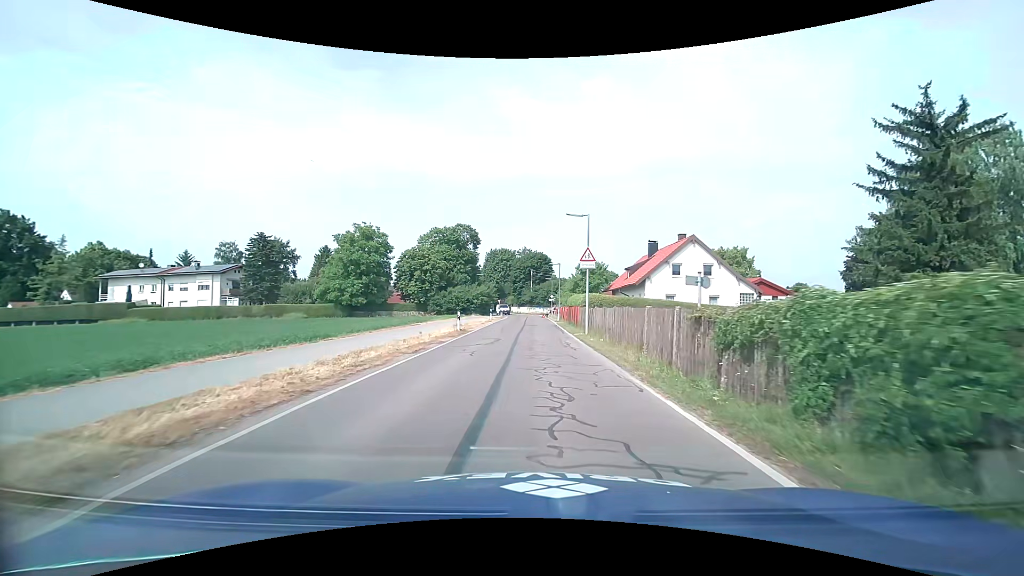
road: tertiary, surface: asphalt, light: Day
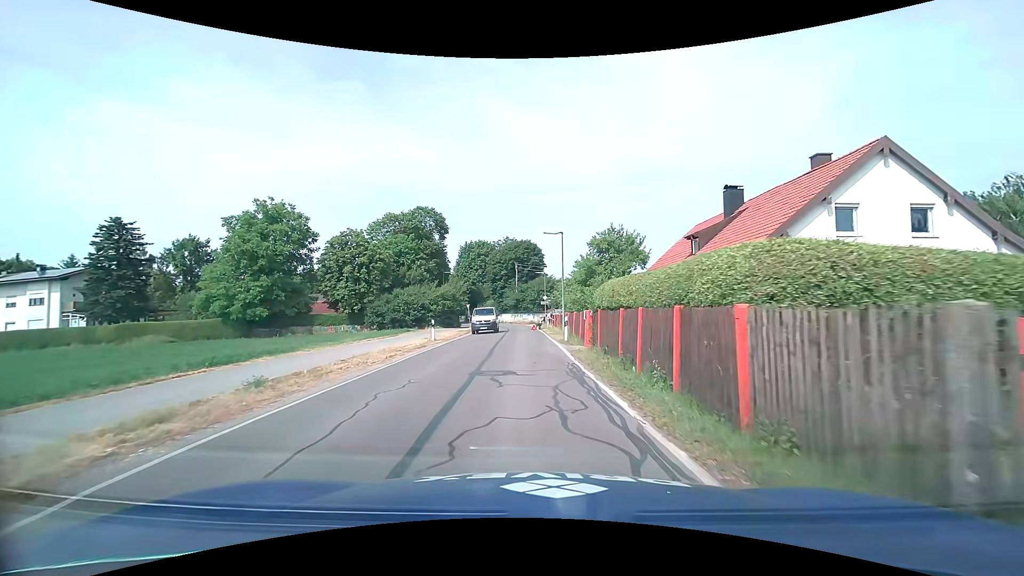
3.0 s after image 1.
(+0.5, +25.2) m; +1°
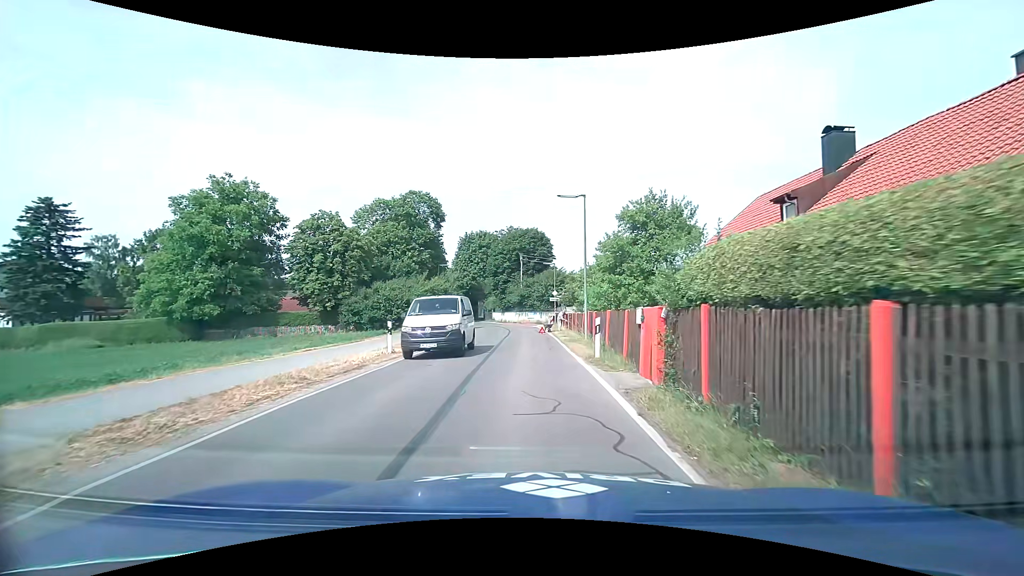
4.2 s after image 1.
(-0.1, +9.3) m; 0°
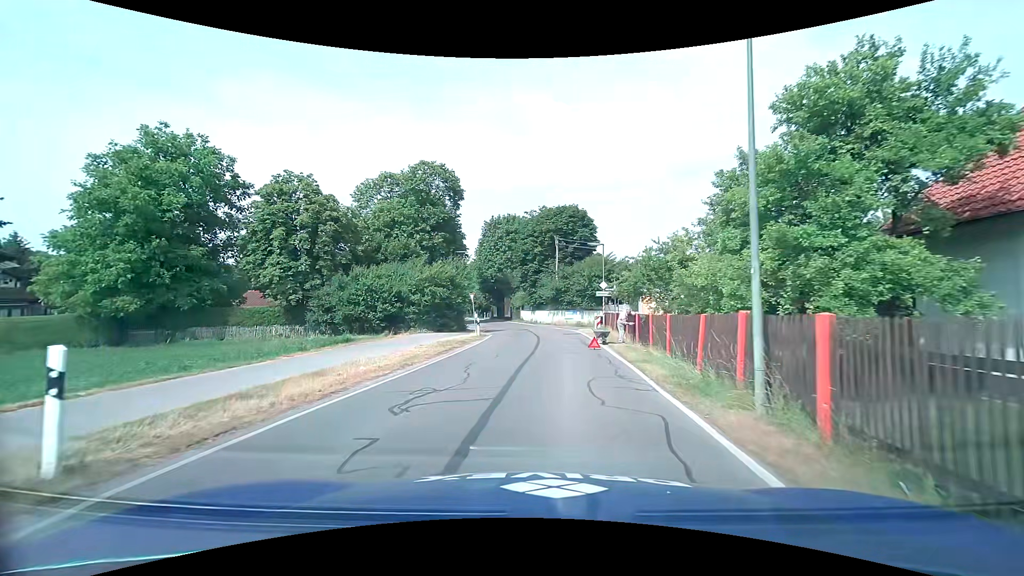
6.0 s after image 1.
(-0.4, +13.4) m; -4°
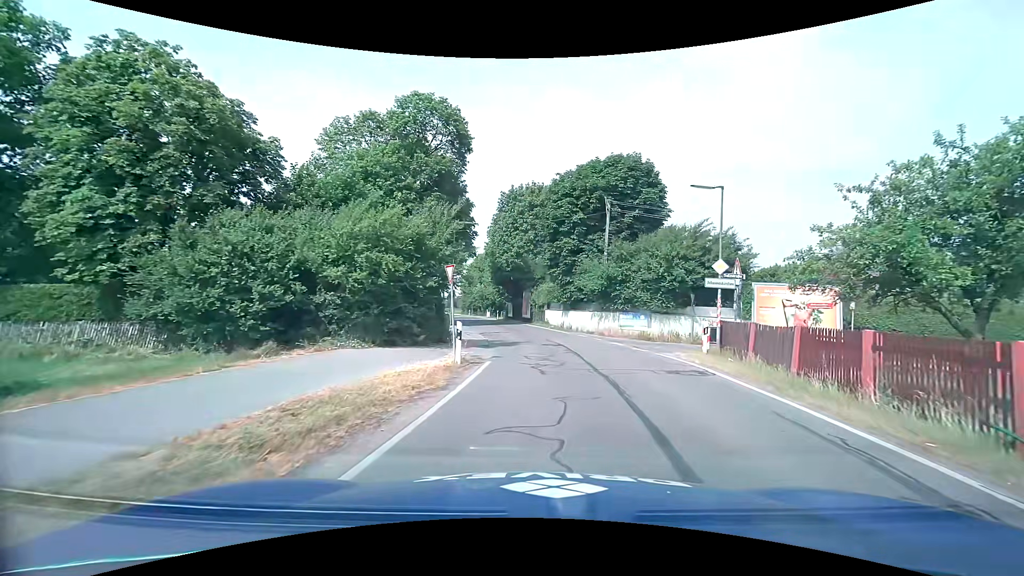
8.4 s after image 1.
(-0.9, +17.4) m; -2°
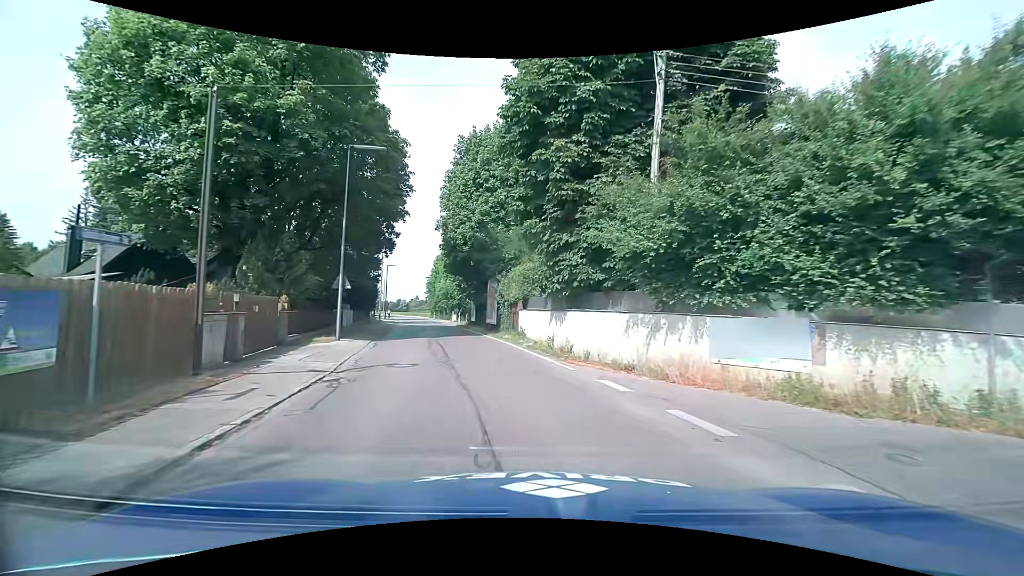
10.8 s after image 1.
(+1.1, +18.9) m; +2°
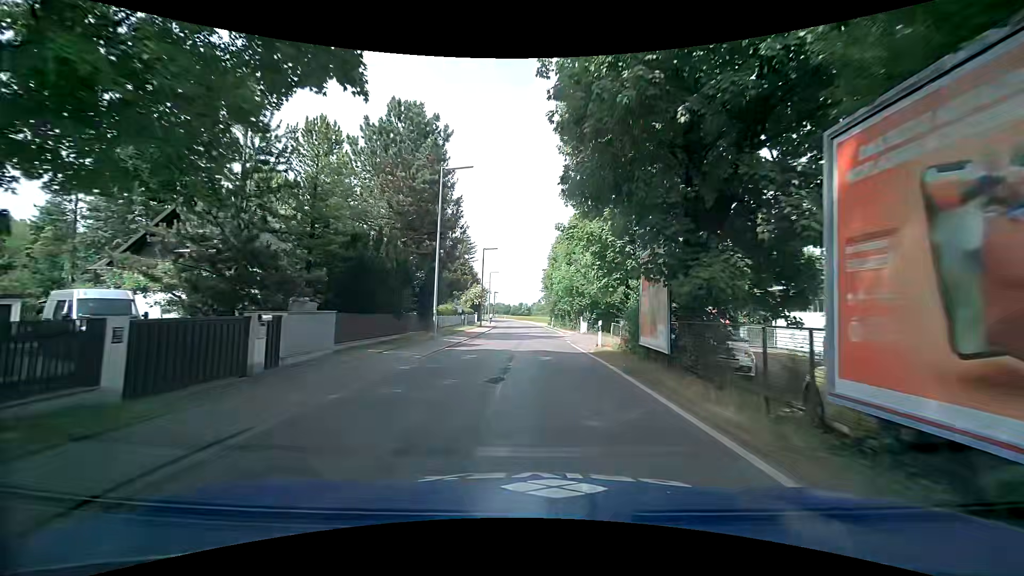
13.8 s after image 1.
(-4.3, +26.4) m; -15°
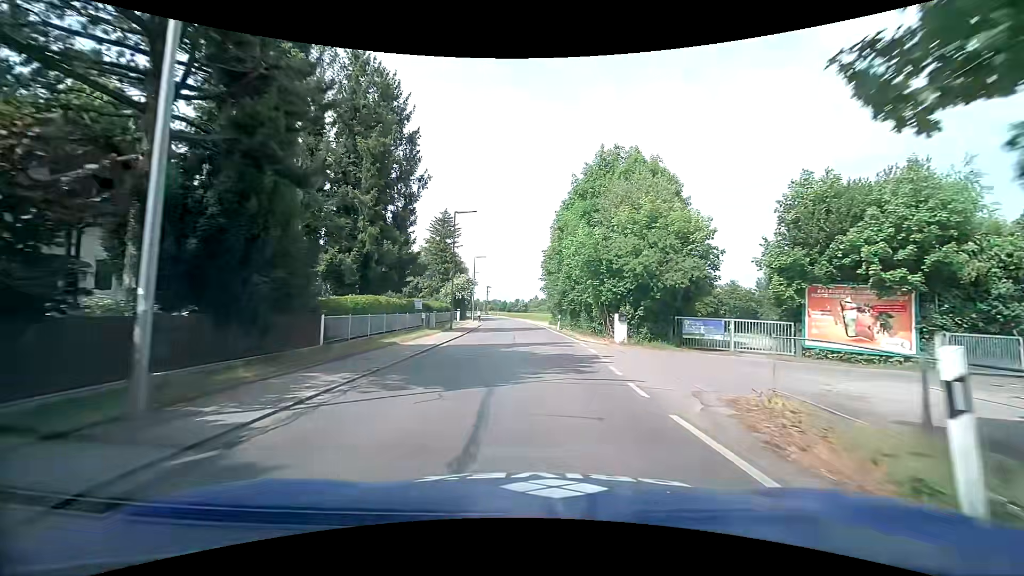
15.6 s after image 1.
(+0.3, +18.1) m; +3°
(0, +10) (-1, +20) (-1, +30) (-2, +40) (-3, +50) (-4, +60) (-5, +70) (-7, +80) (-8, +90) (-10, +99) m
